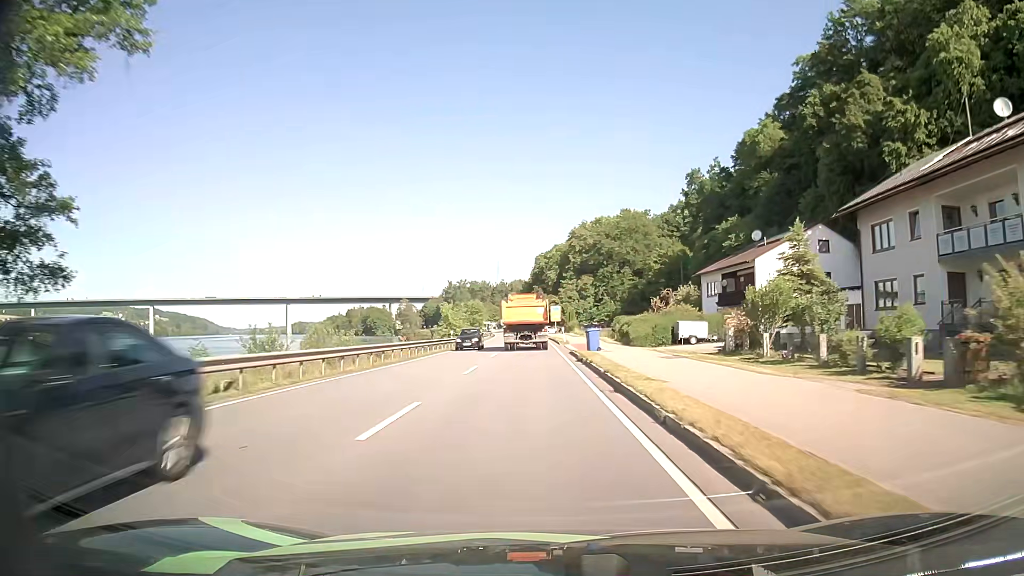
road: primary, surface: asphalt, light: Day
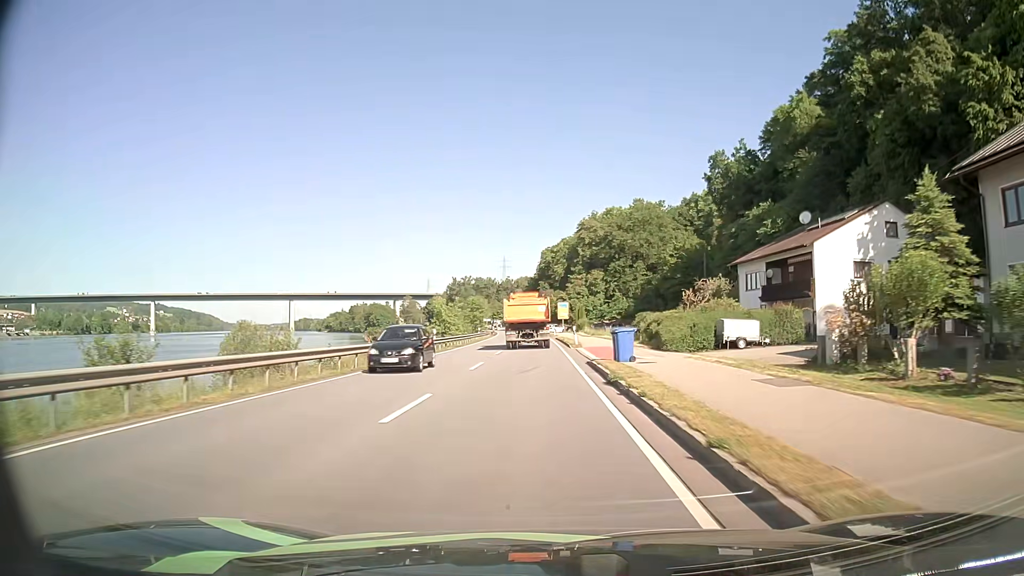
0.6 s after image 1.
(0.0, +10.6) m; -1°
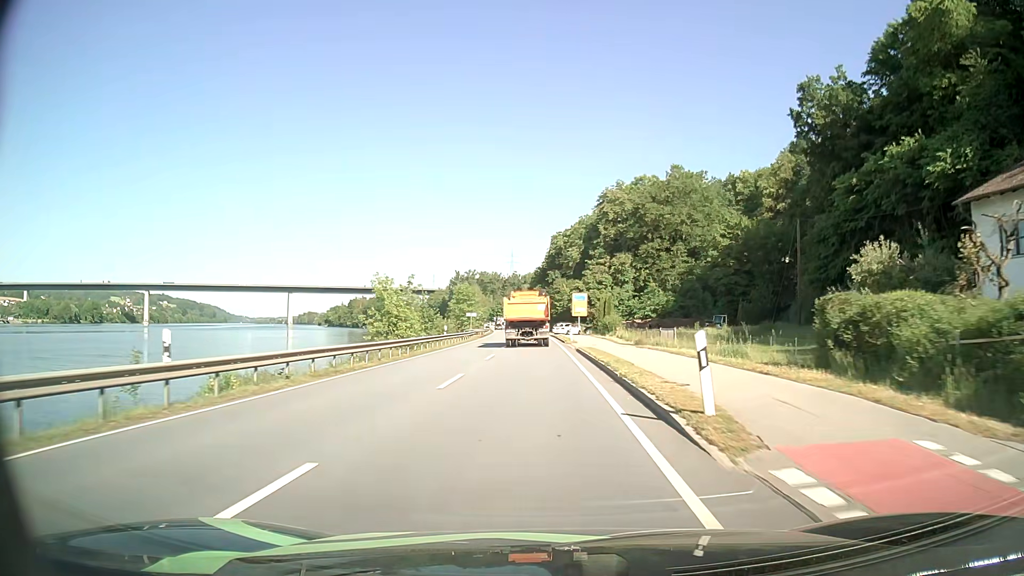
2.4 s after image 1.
(-0.2, +30.9) m; -1°
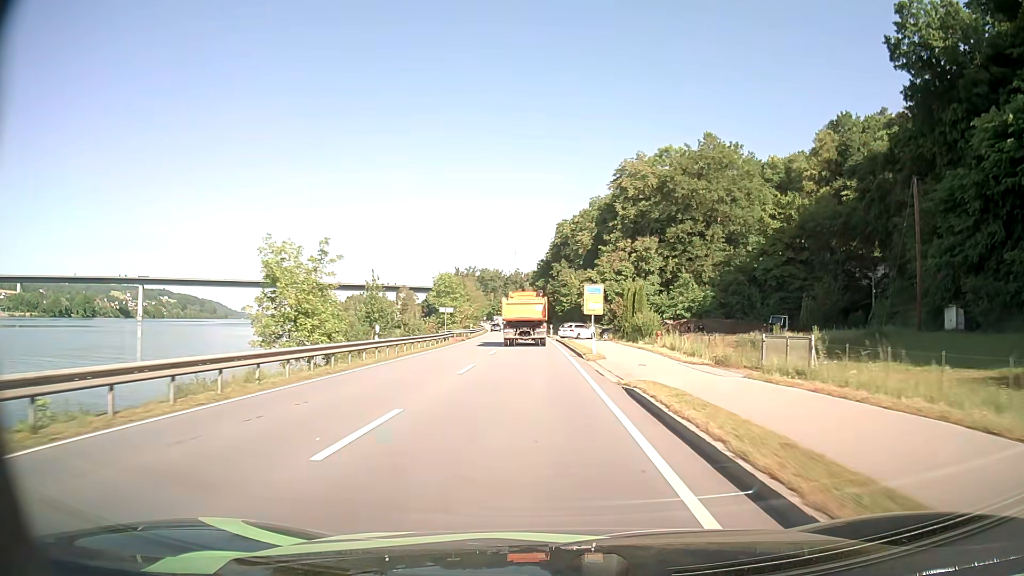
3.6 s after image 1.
(-0.1, +19.8) m; 0°
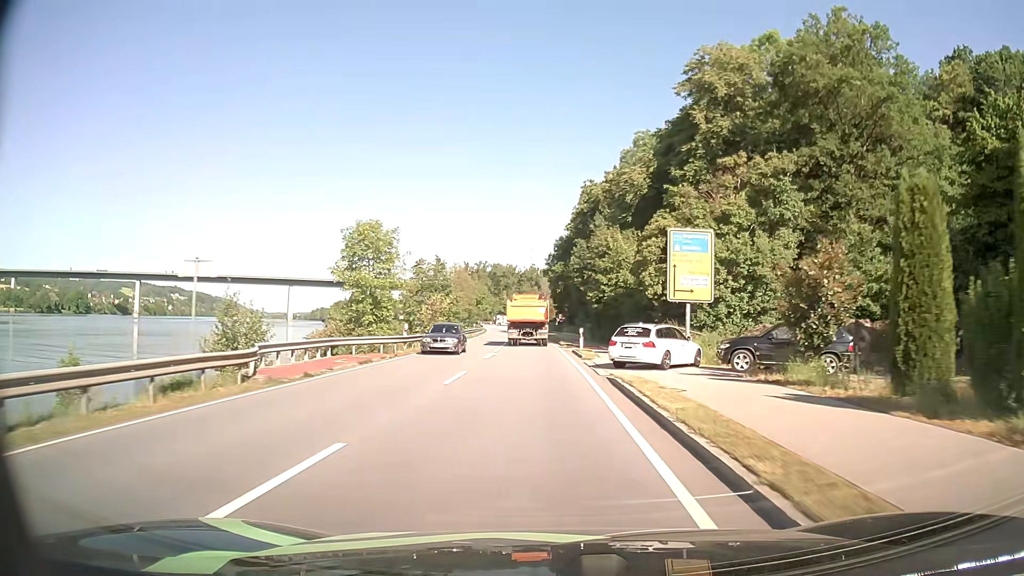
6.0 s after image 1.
(-0.4, +39.0) m; -2°
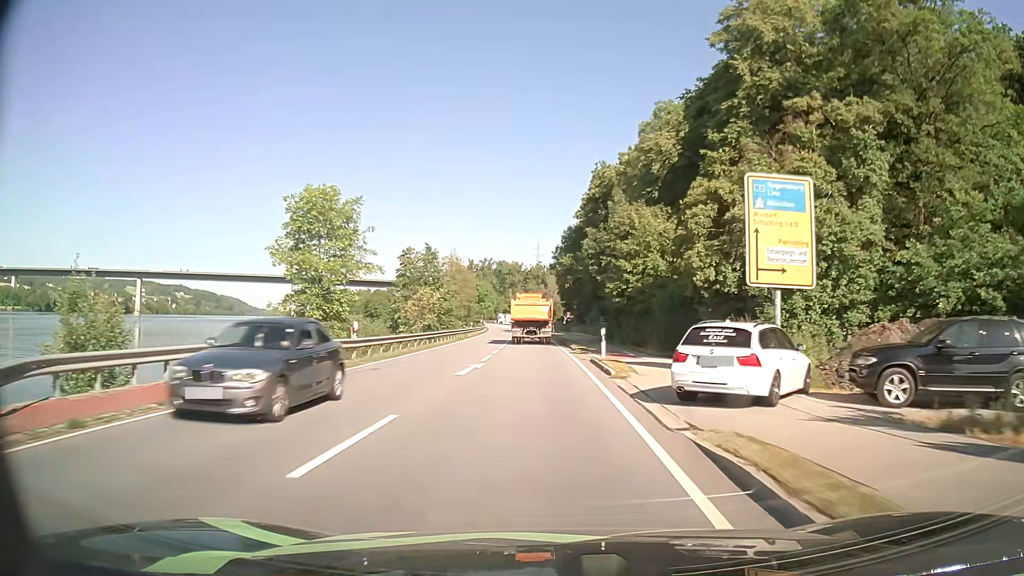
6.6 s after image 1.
(-0.1, +9.8) m; 0°
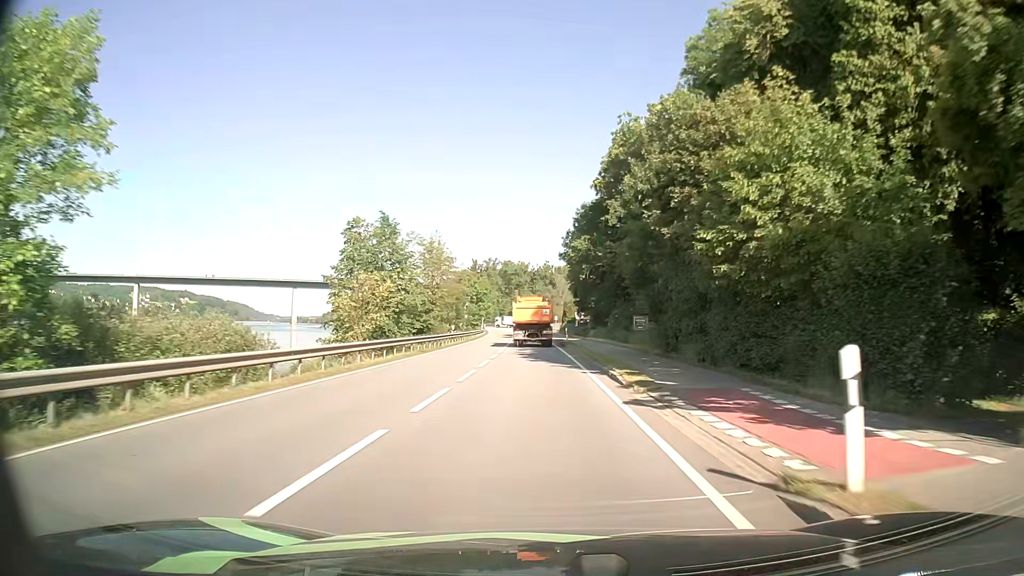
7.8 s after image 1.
(-0.2, +19.7) m; -1°
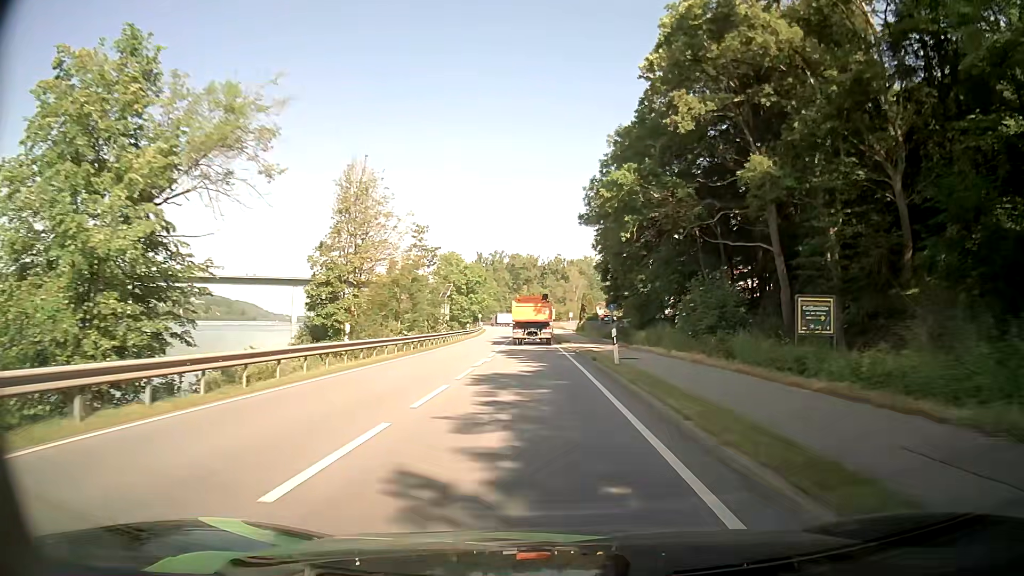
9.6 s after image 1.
(-0.3, +29.6) m; -1°
(0, +10) (0, +20) (0, +30) (0, +40) (0, +50) (-1, +60) (-1, +70) (-1, +80) (-1, +90) (-2, +100) m
